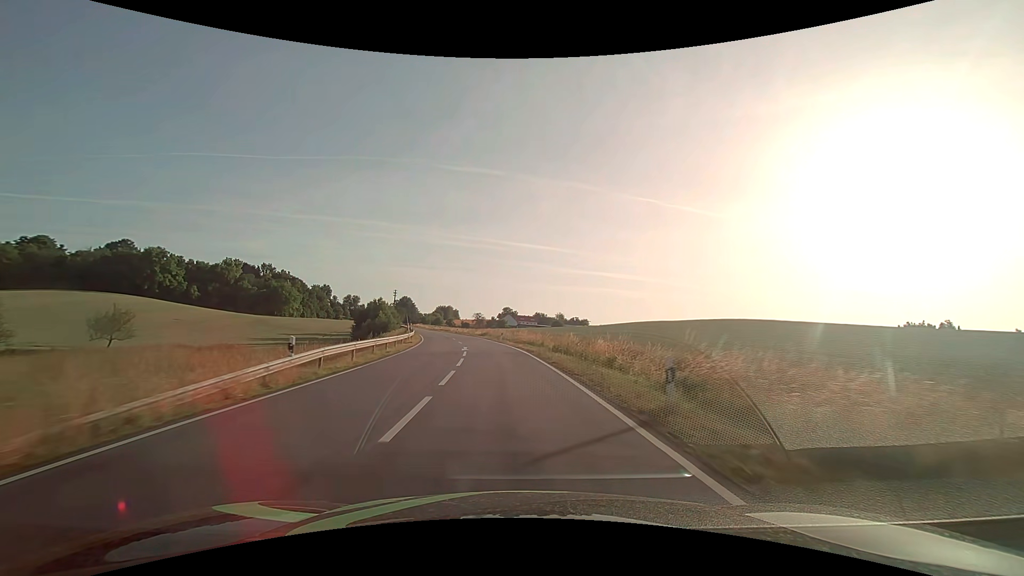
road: secondary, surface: asphalt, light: Day
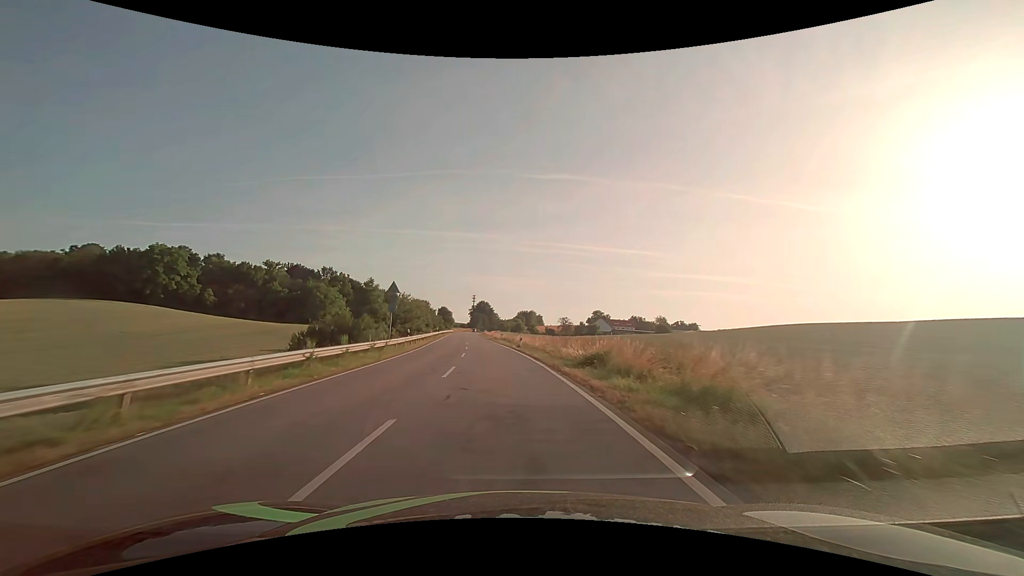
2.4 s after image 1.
(-4.1, +50.2) m; -10°
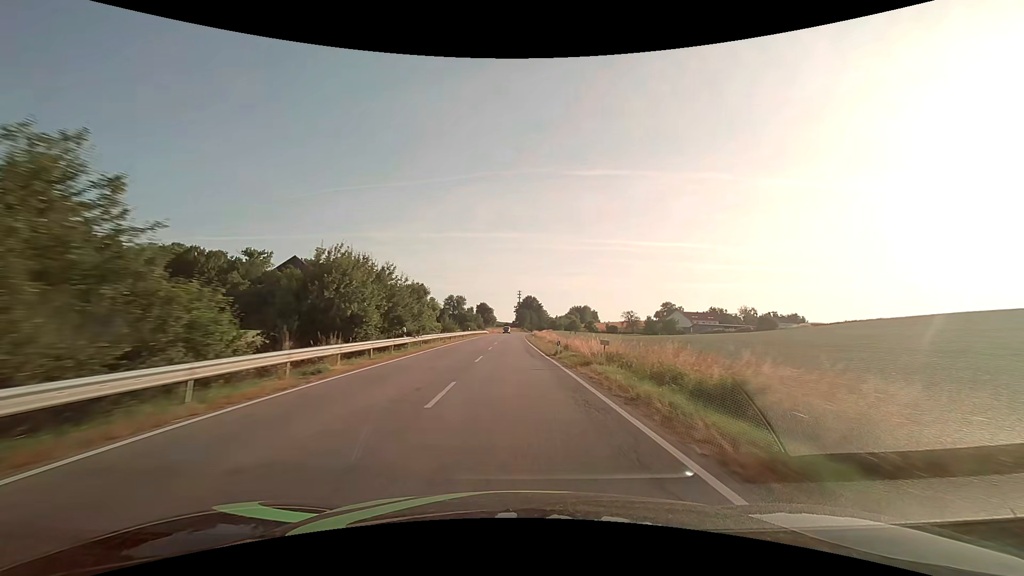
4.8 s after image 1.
(-3.9, +52.0) m; -6°
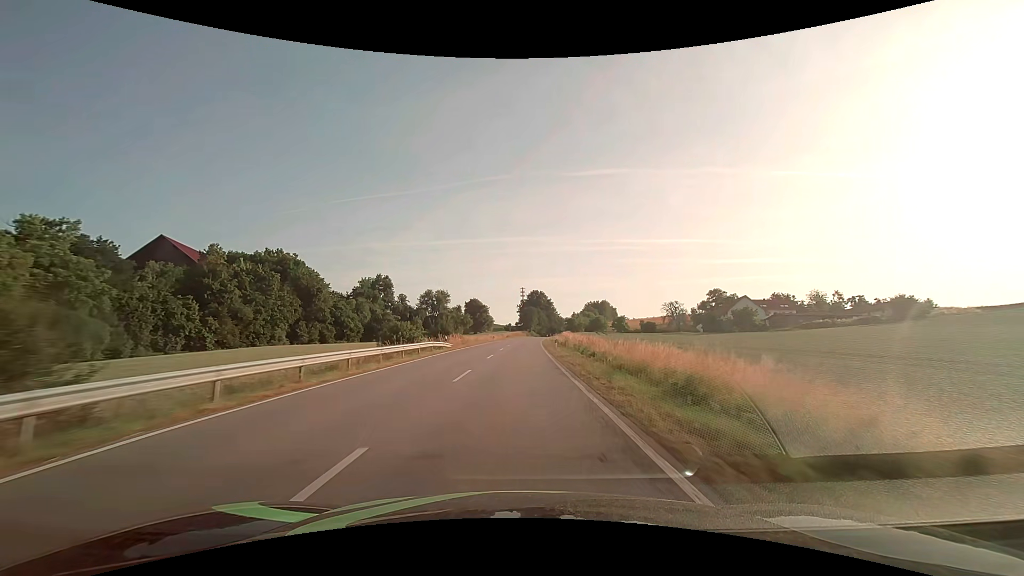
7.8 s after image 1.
(-0.4, +67.6) m; -1°
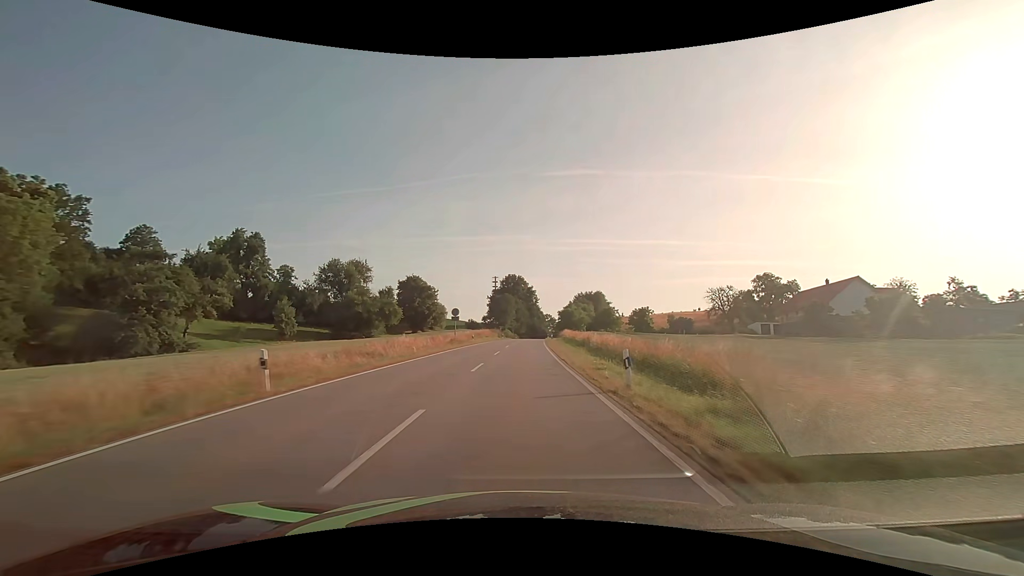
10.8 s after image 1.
(+1.3, +69.6) m; +3°
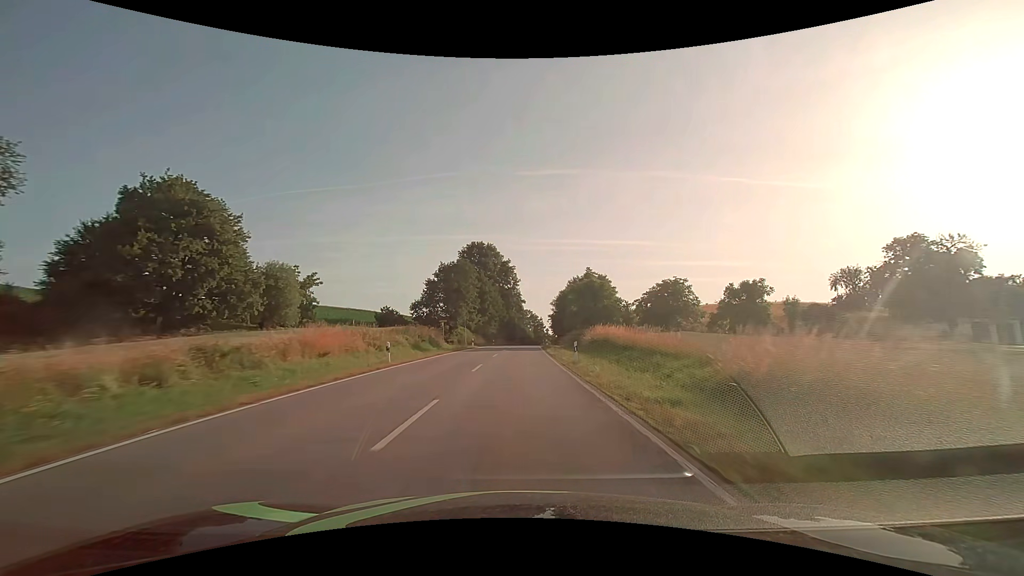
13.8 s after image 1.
(+1.9, +71.2) m; +3°
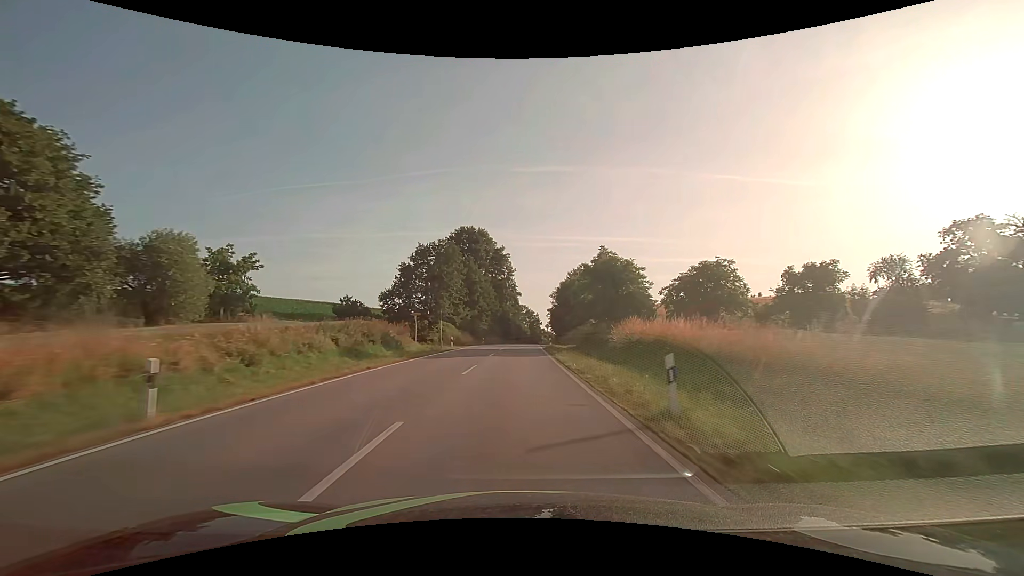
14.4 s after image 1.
(+0.1, +14.4) m; 0°
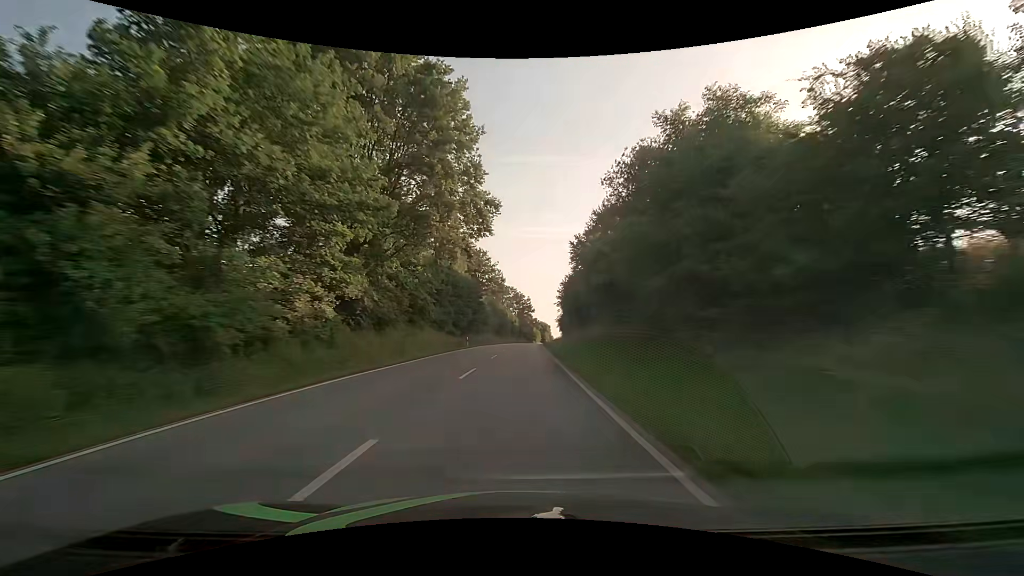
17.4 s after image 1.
(+1.3, +73.5) m; +1°
(0, +10) (0, +20) (0, +30) (0, +40) (+1, +50) (+1, +60) (+1, +70) (+2, +80) (+2, +90) (+3, +100) m
